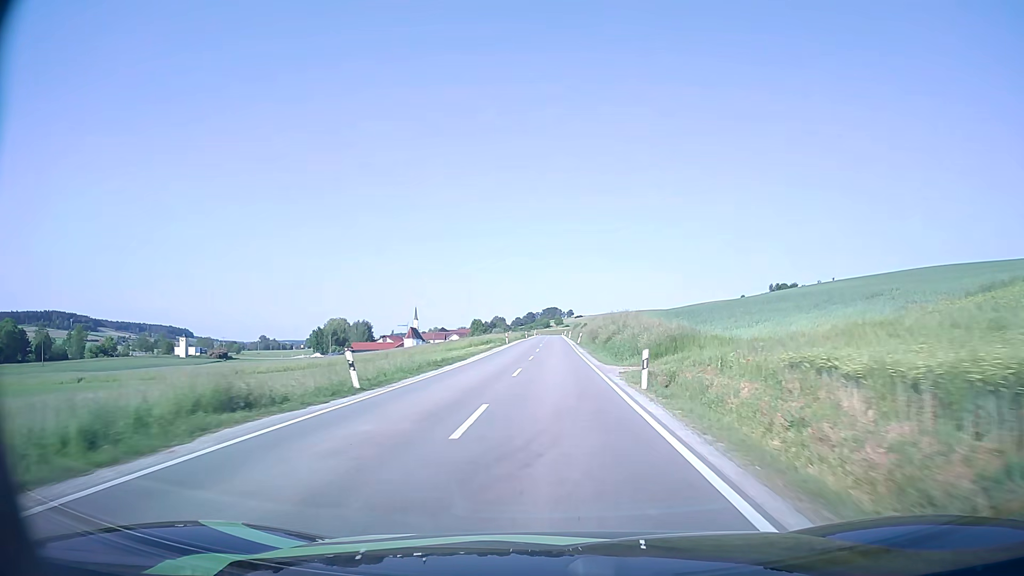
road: secondary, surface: asphalt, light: Day
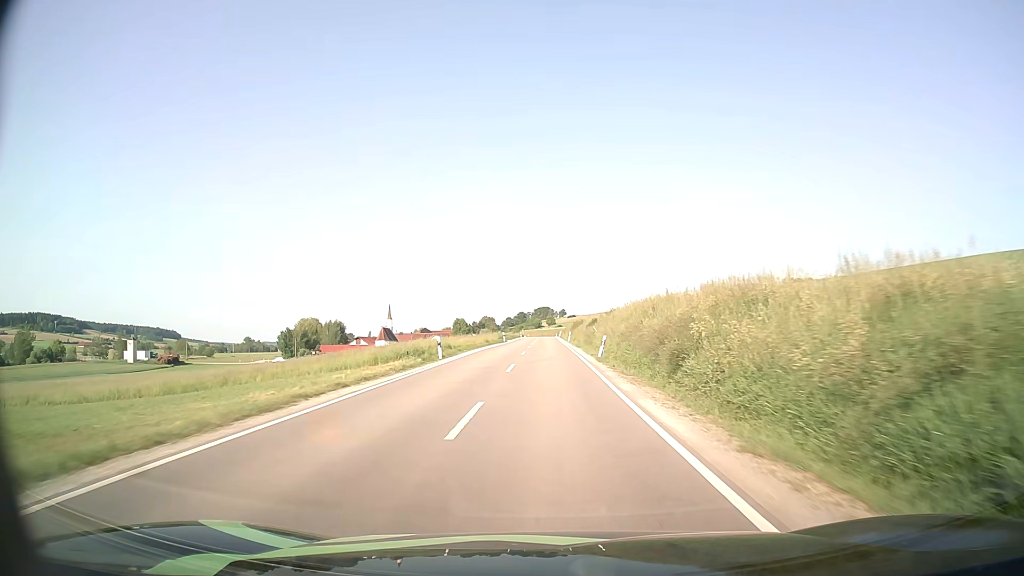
(+0.4, +36.6) m; +1°
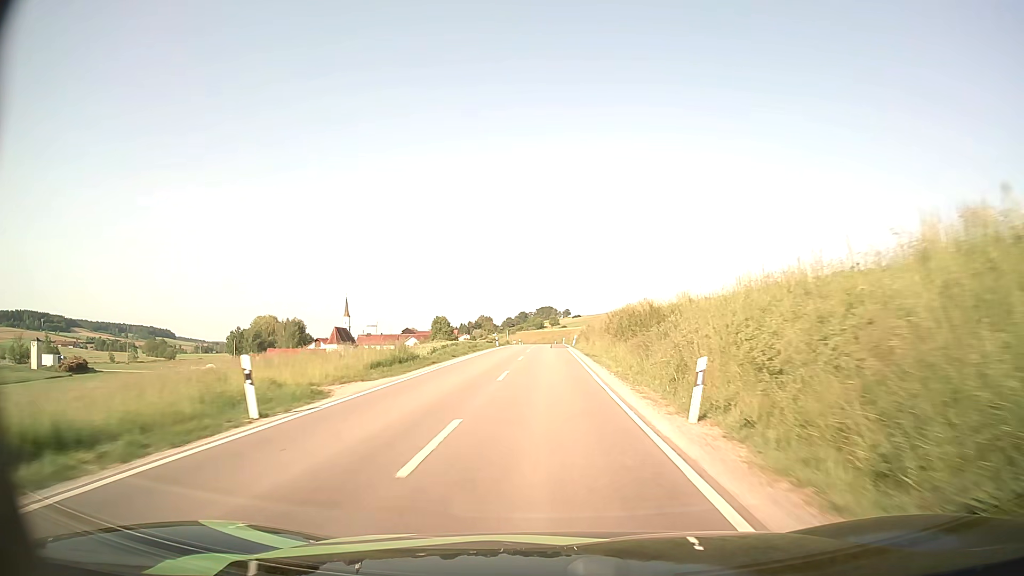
(-0.3, +62.5) m; -1°
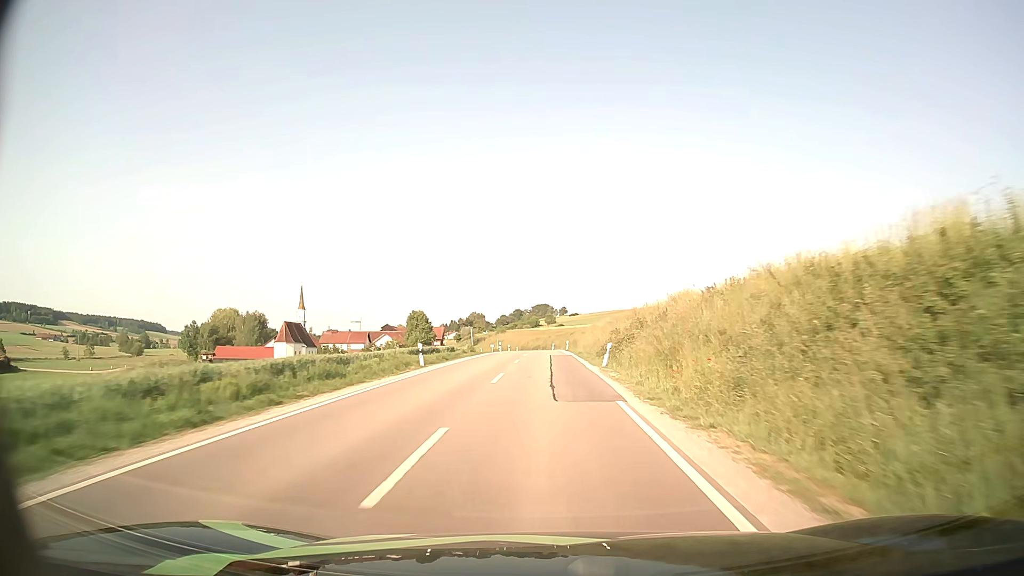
(0.0, +37.3) m; 0°
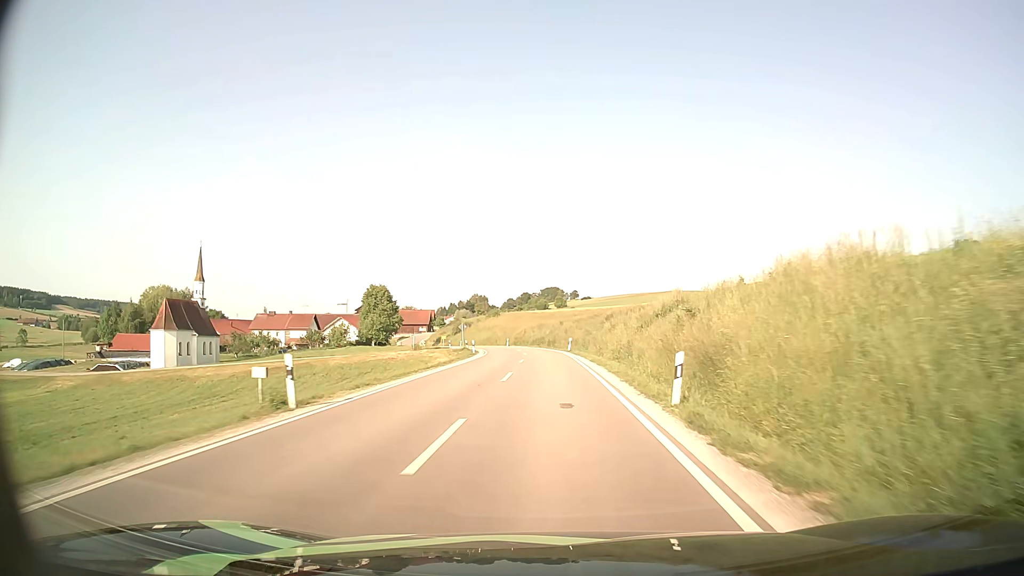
(0.0, +59.0) m; -1°
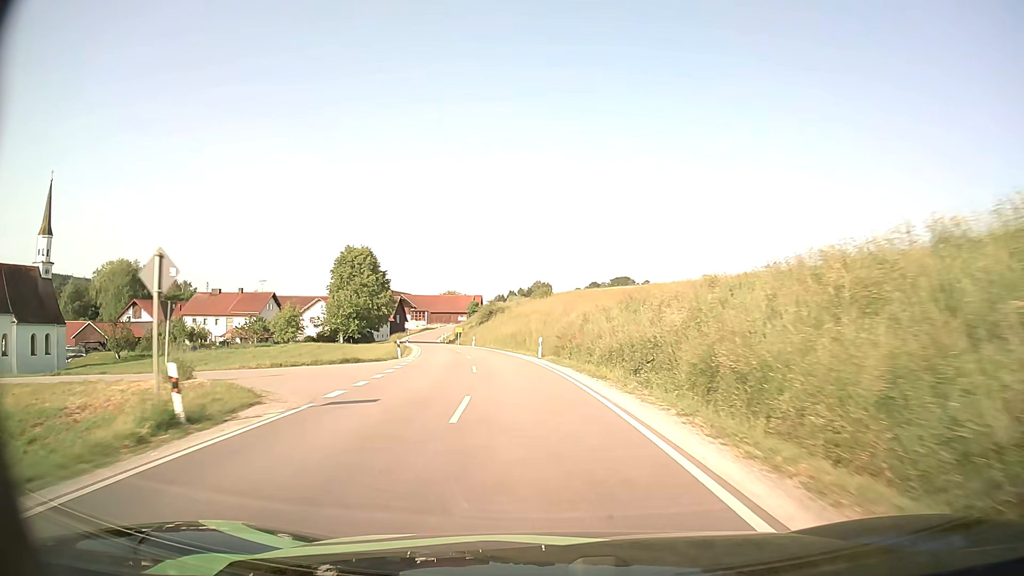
(-1.3, +57.1) m; -5°
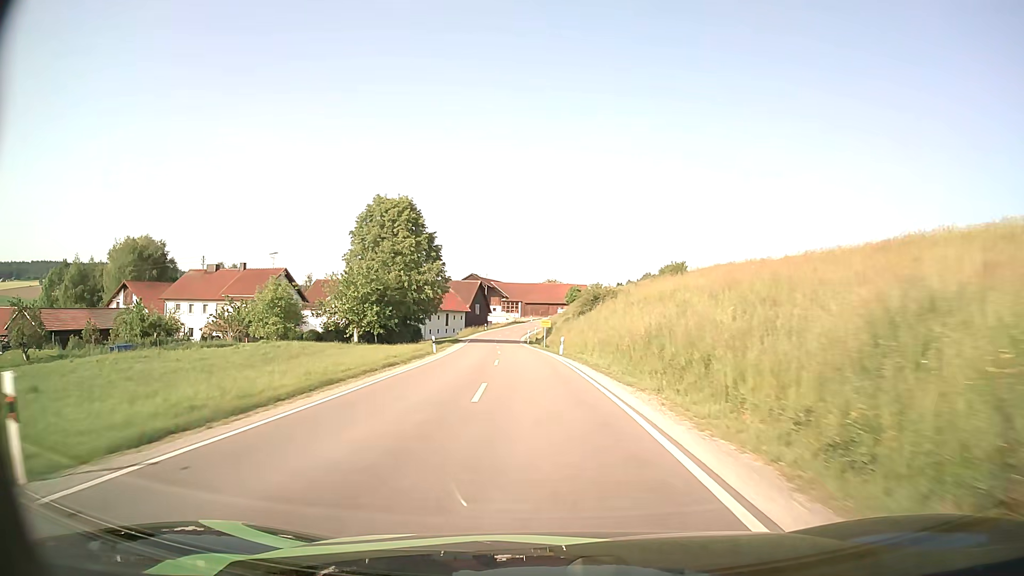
(-2.6, +33.9) m; -9°
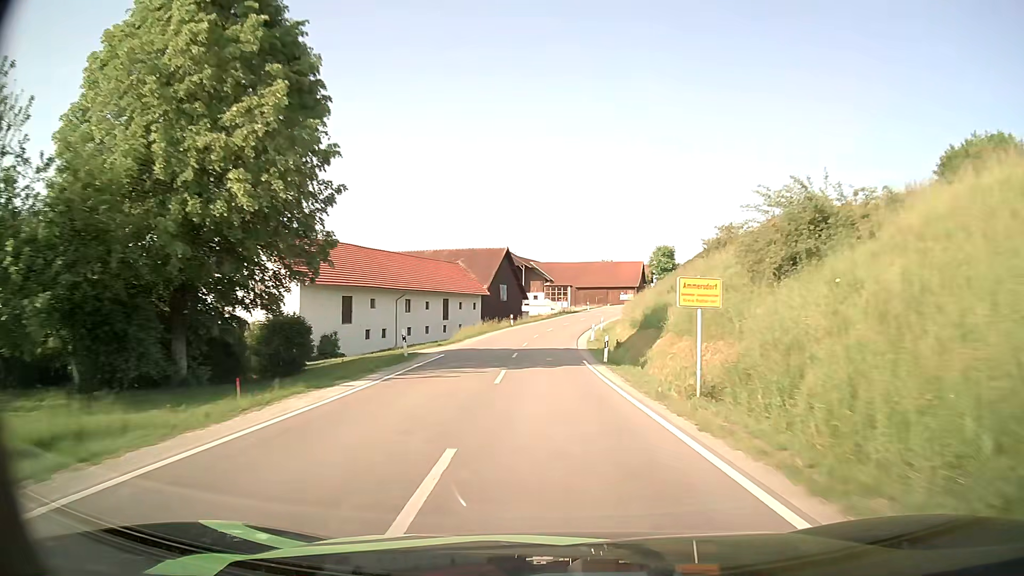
(-2.6, +45.3) m; -4°
(0, +10) (0, +20) (0, +30) (0, +40) (+1, +50) (+3, +60) (+4, +70) (+7, +79) (+9, +89) (+12, +99) m
